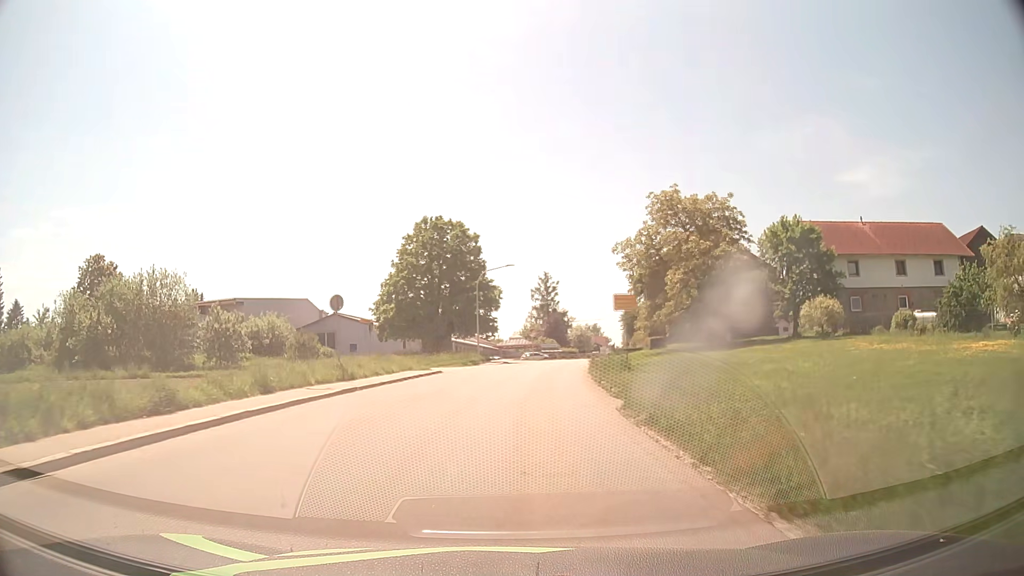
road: tertiary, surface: asphalt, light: Day
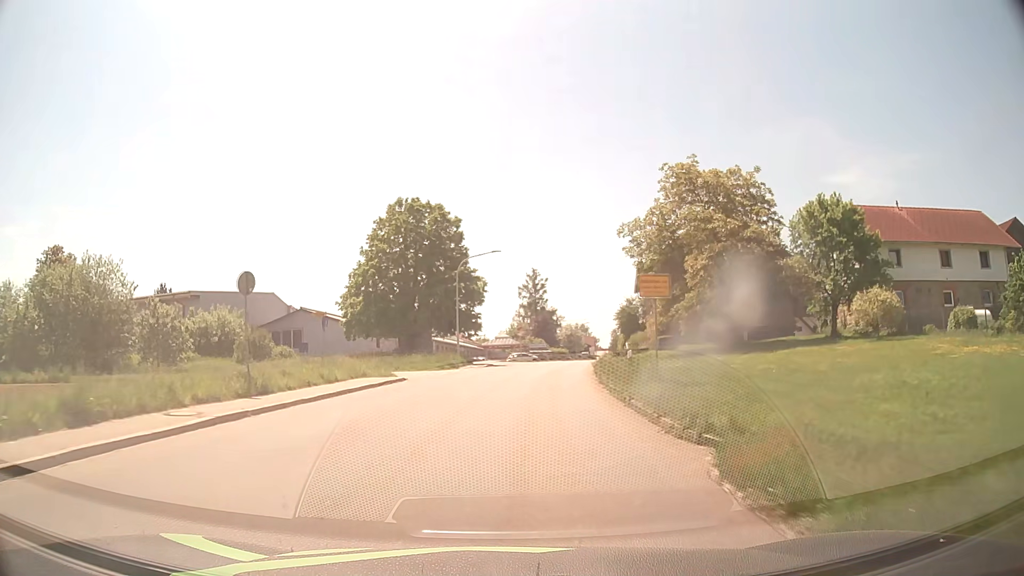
(+0.1, +7.6) m; +1°
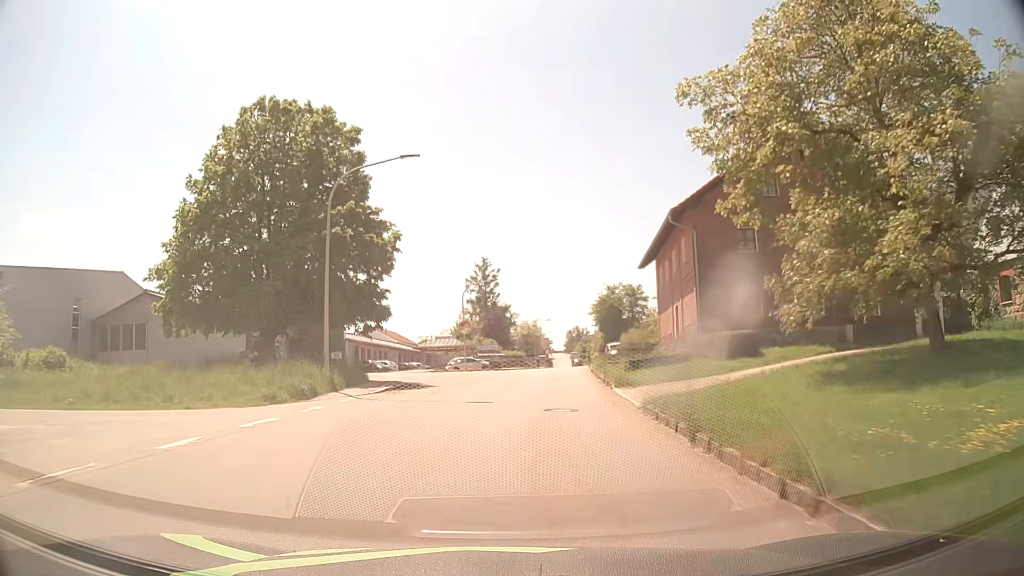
(+0.8, +22.8) m; +5°
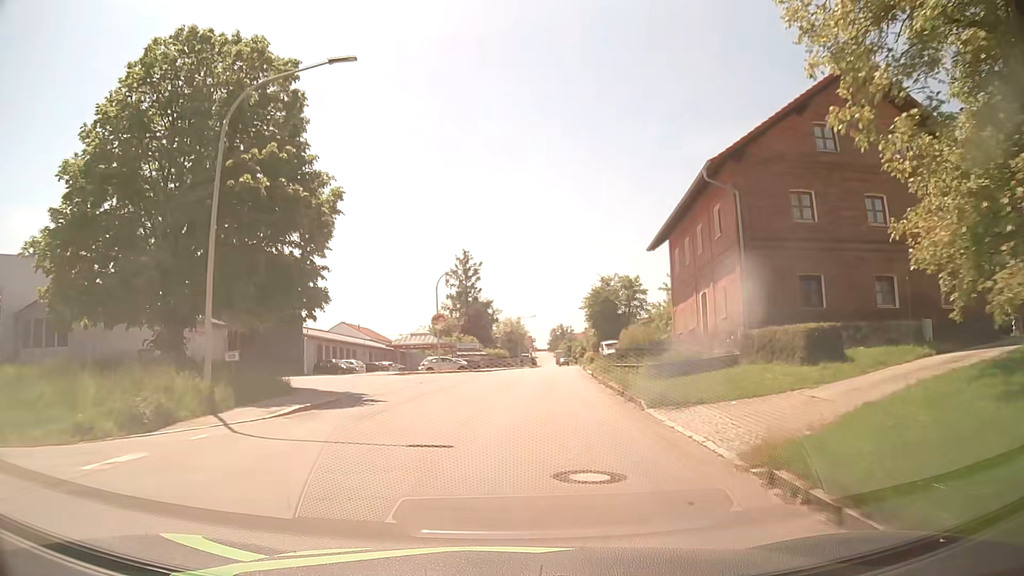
(+0.1, +7.6) m; +1°
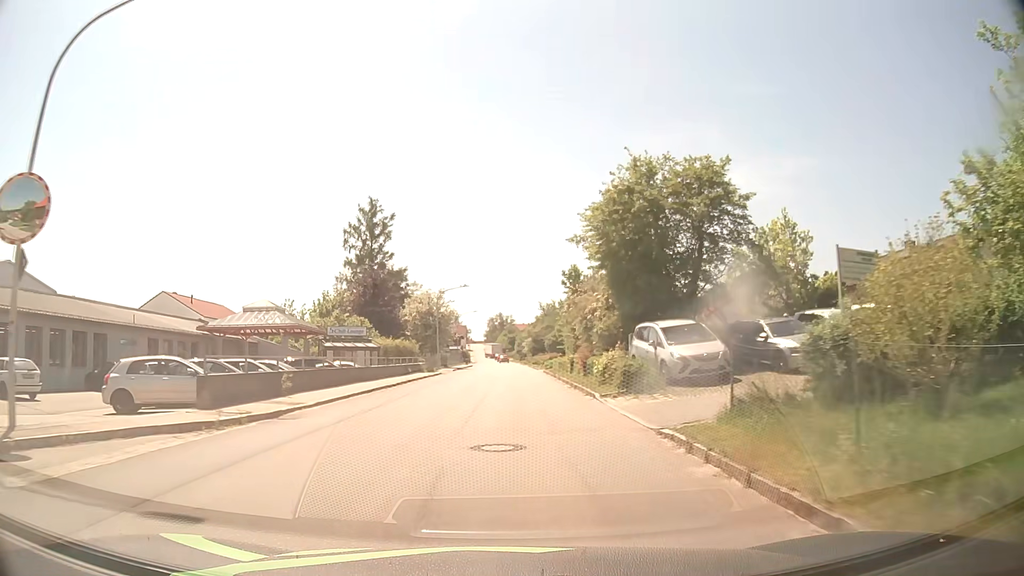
(+2.1, +38.3) m; +6°
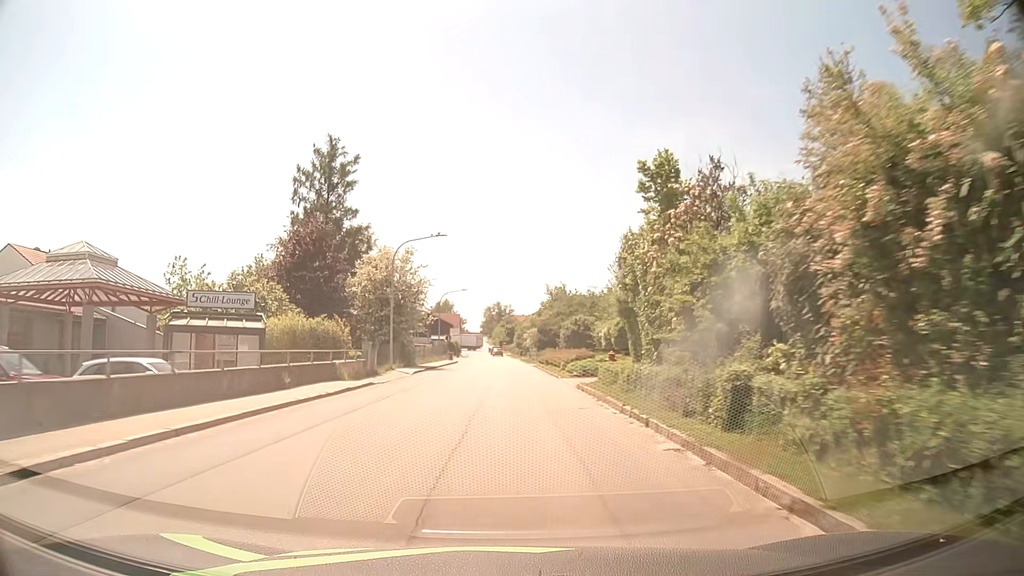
(0.0, +23.2) m; 0°
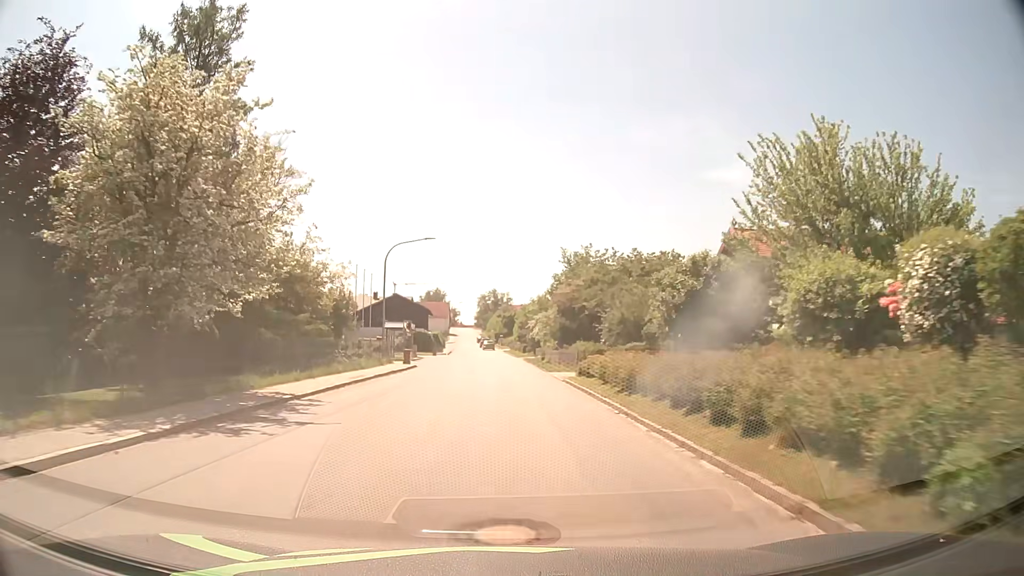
(+0.2, +31.0) m; +1°
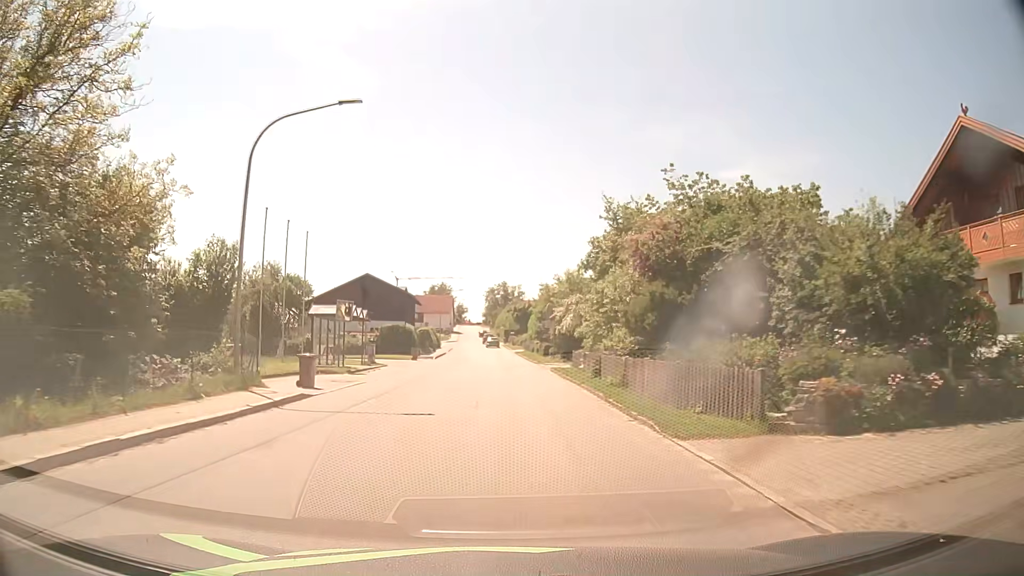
(-0.2, +23.1) m; -1°
(0, +10) (0, +20) (0, +30) (-1, +40) (-1, +50) (-1, +60) (-1, +70) (-2, +80) (-2, +90) (-3, +100) m
